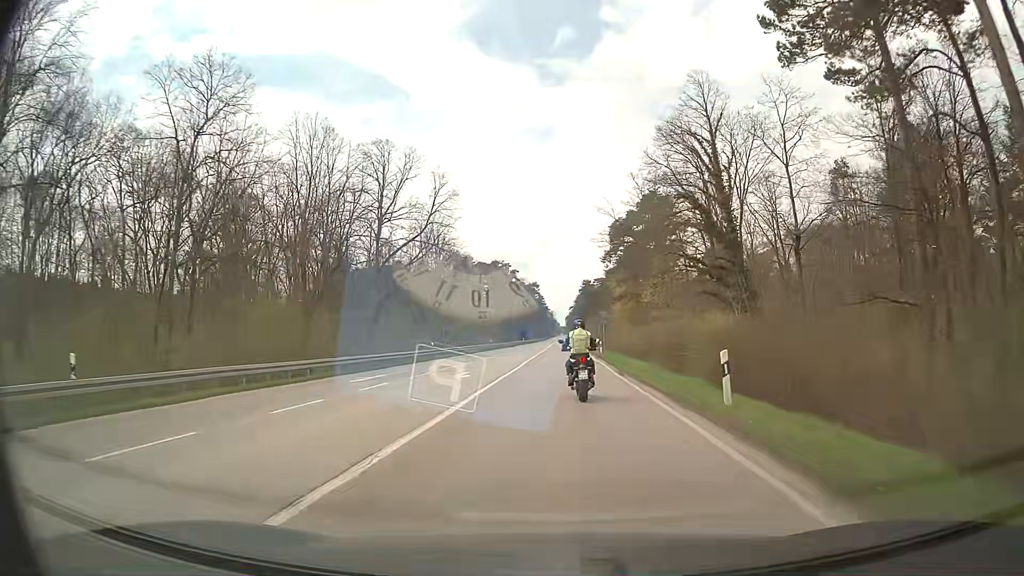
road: primary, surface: asphalt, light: Day
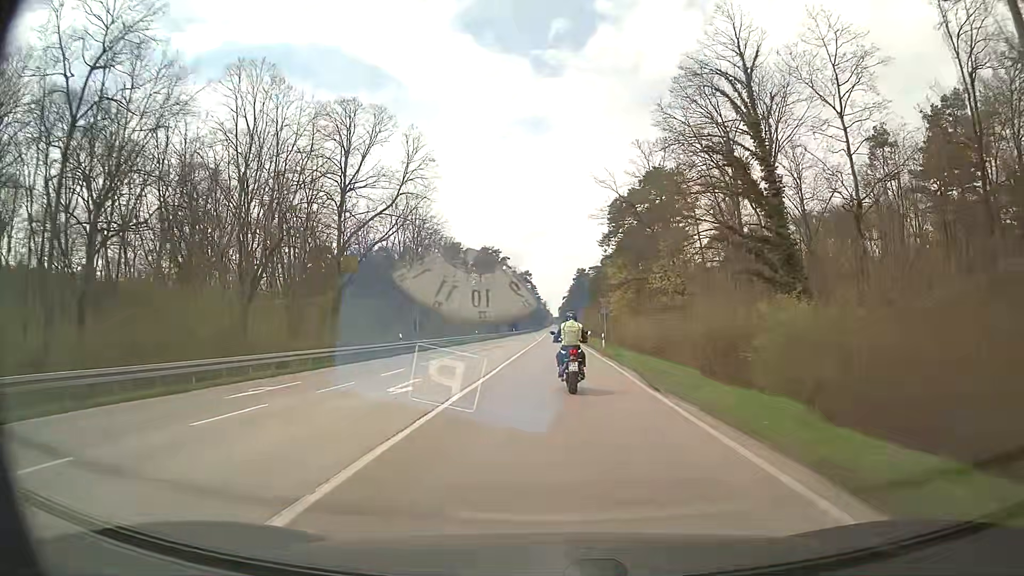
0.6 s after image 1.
(+0.1, +9.3) m; 0°
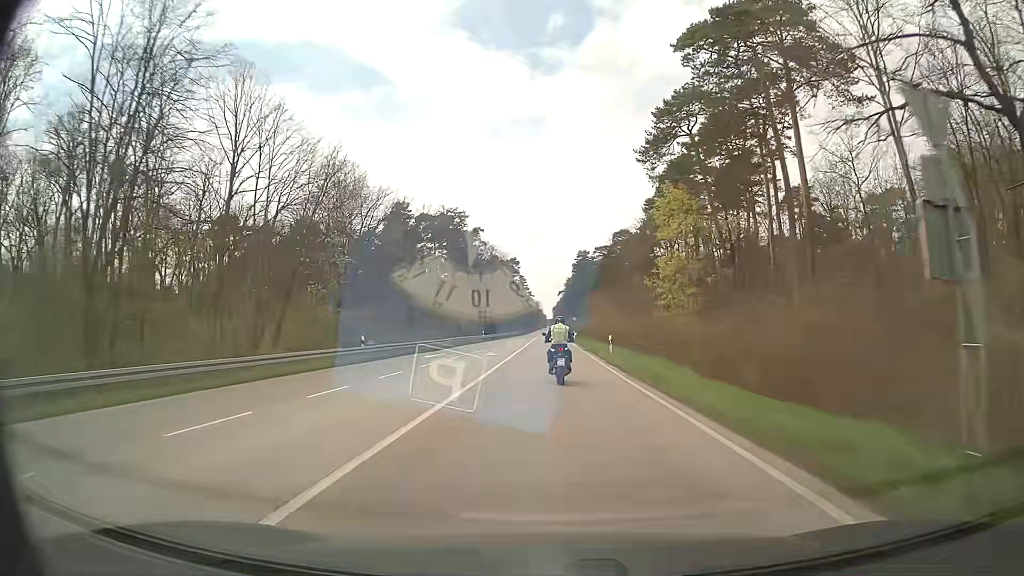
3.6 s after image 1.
(+0.6, +49.5) m; +1°
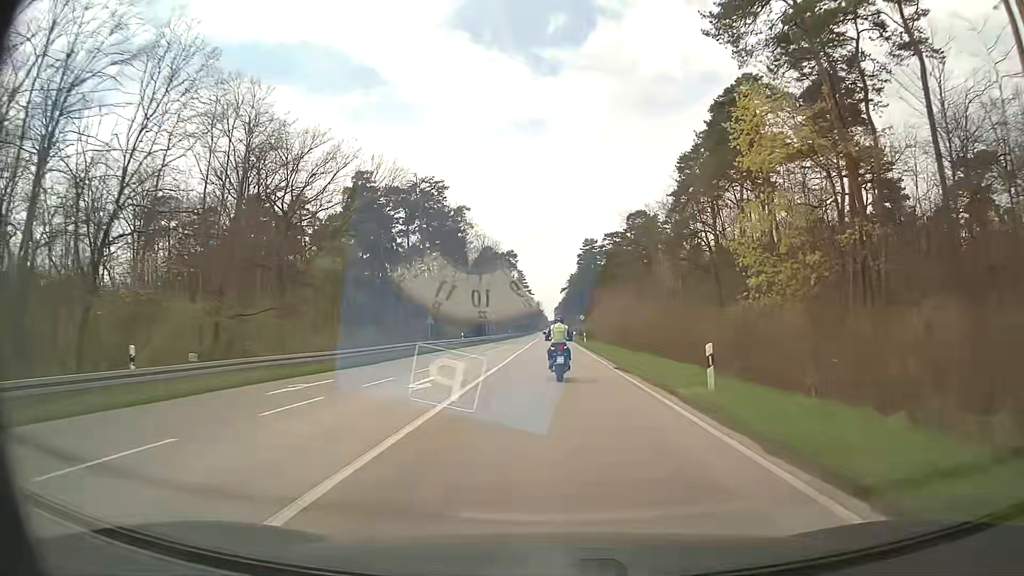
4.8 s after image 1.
(0.0, +21.5) m; 0°
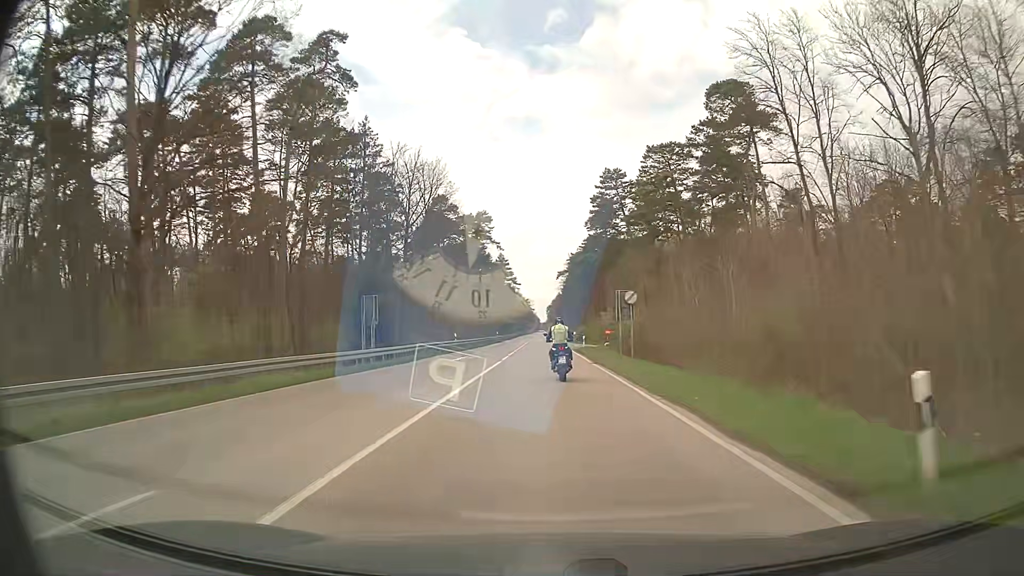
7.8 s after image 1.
(+0.3, +57.4) m; +1°
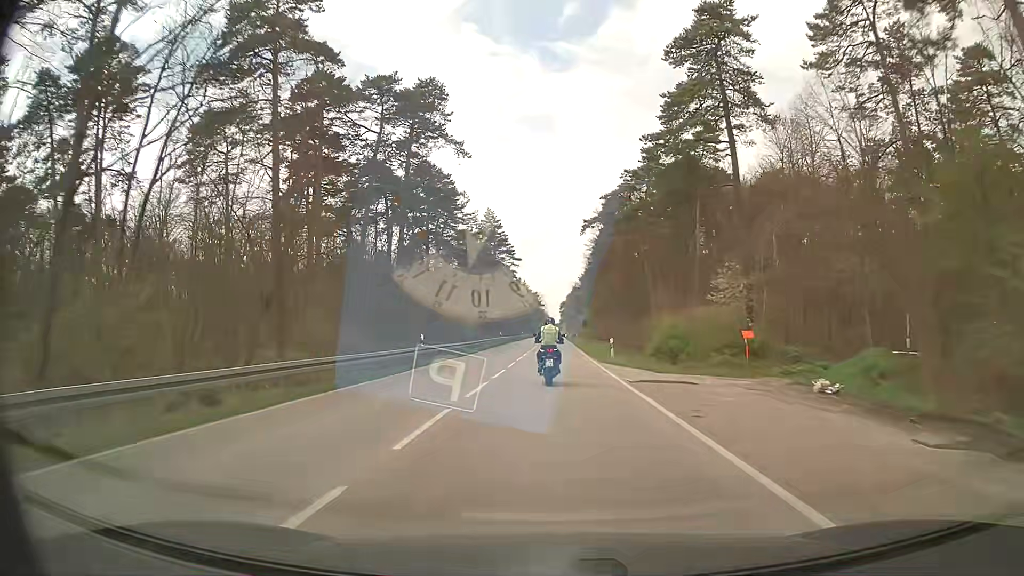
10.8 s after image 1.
(-0.5, +60.6) m; -1°
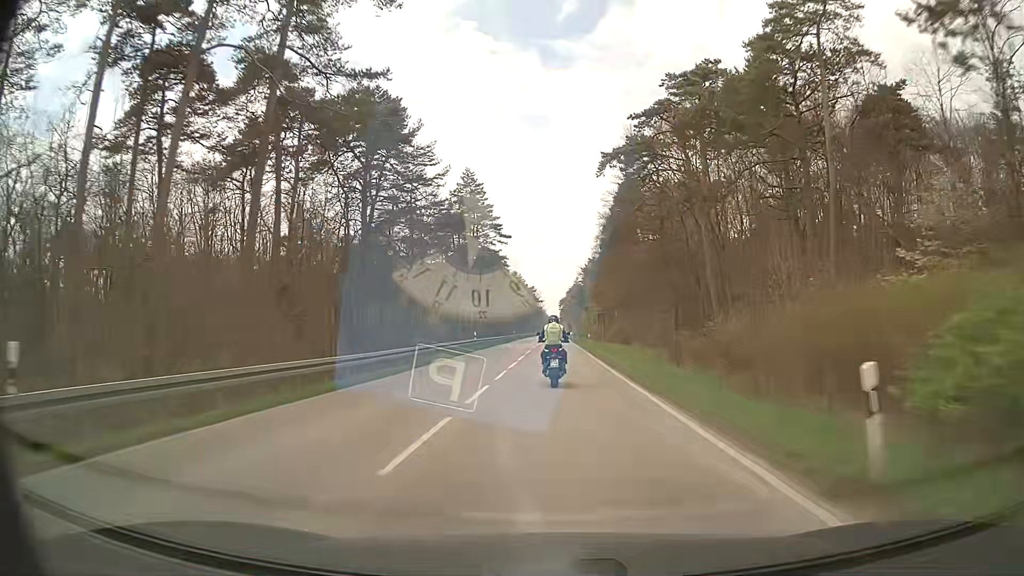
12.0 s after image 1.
(+0.1, +25.6) m; 0°
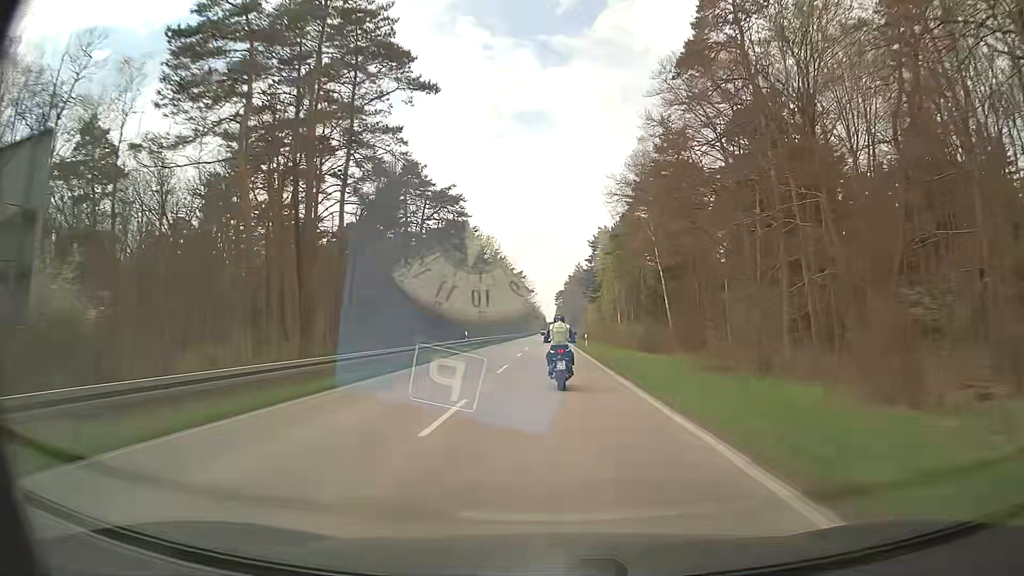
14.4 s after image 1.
(+0.3, +52.5) m; +1°
(0, +10) (0, +20) (0, +30) (0, +40) (0, +50) (0, +60) (0, +70) (0, +80) (0, +90) (0, +100) m
